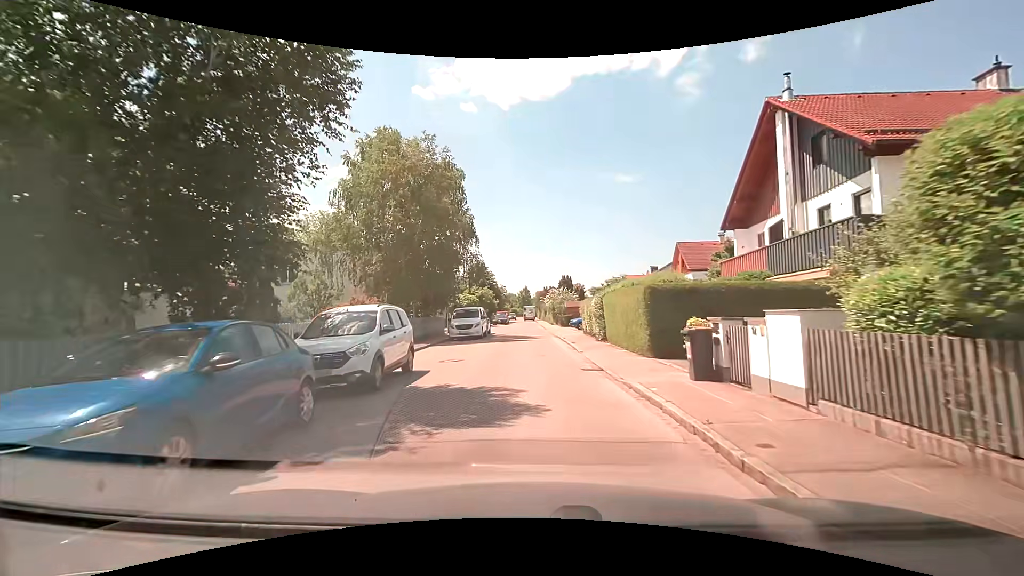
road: residential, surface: asphalt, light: Day
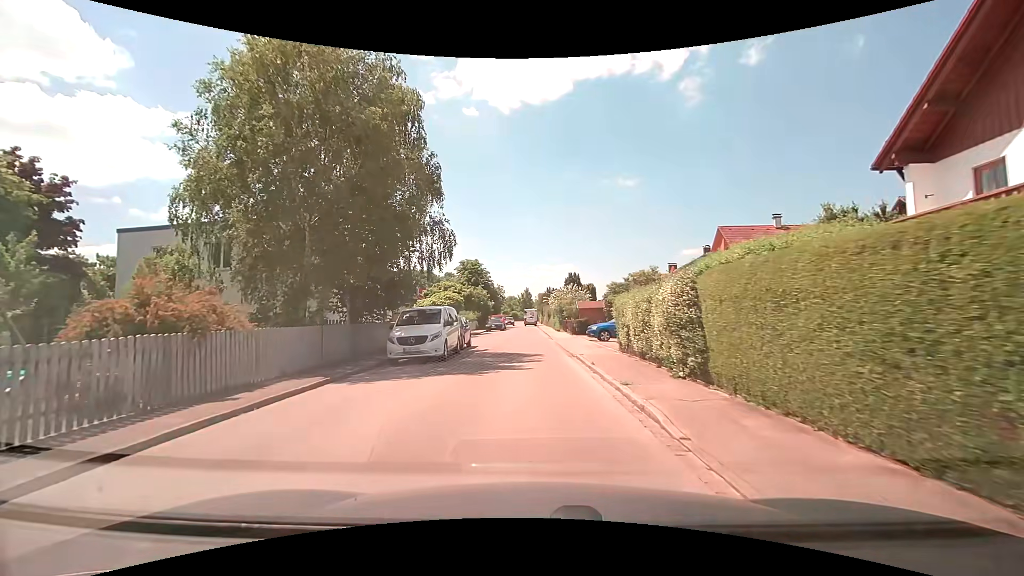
(0.0, +12.1) m; 0°
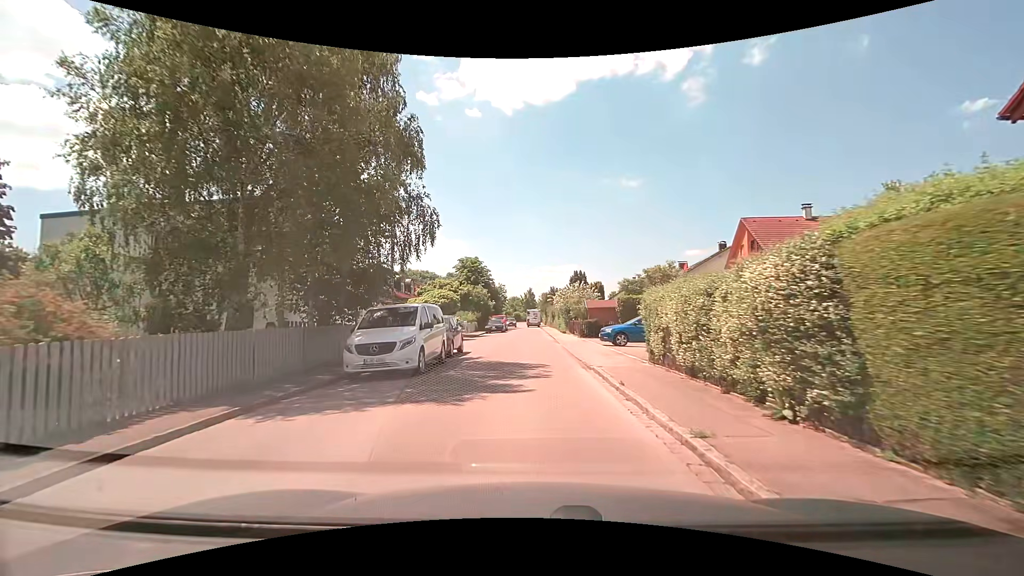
(0.0, +4.0) m; -1°
(0, +10) (0, +20) (0, +30) (0, +40) (0, +50) (0, +60) (0, +70) (-2, +80) (-3, +90) (-3, +100) m
